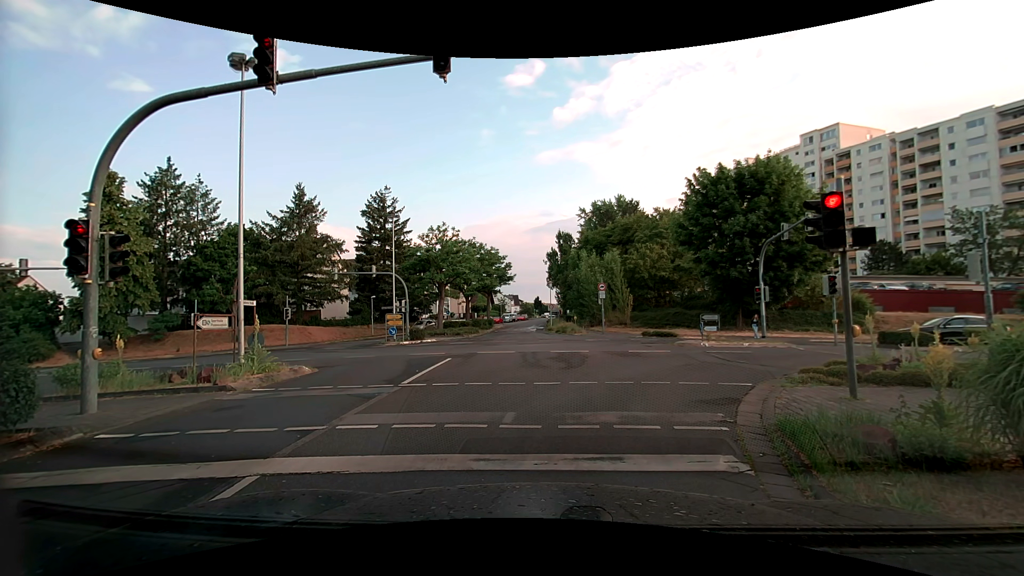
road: tertiary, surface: asphalt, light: Day
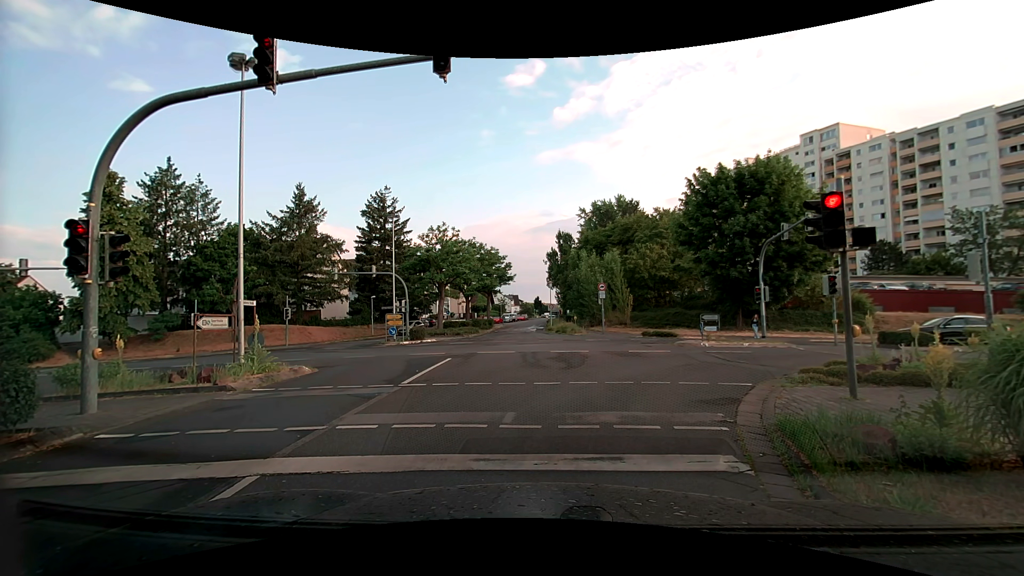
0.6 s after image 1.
(0.0, 0.0) m; 0°
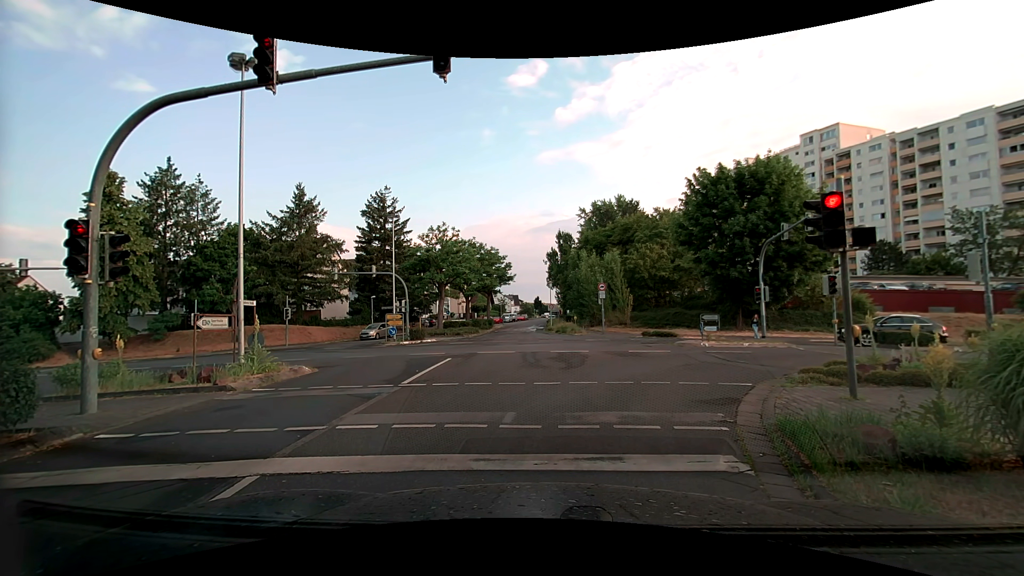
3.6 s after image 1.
(0.0, 0.0) m; 0°
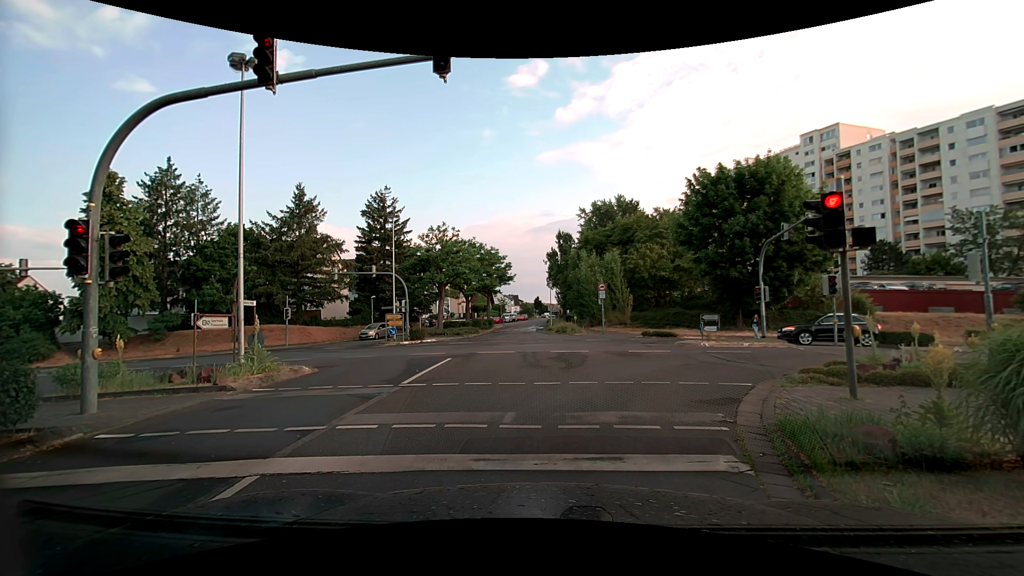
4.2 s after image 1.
(0.0, 0.0) m; 0°
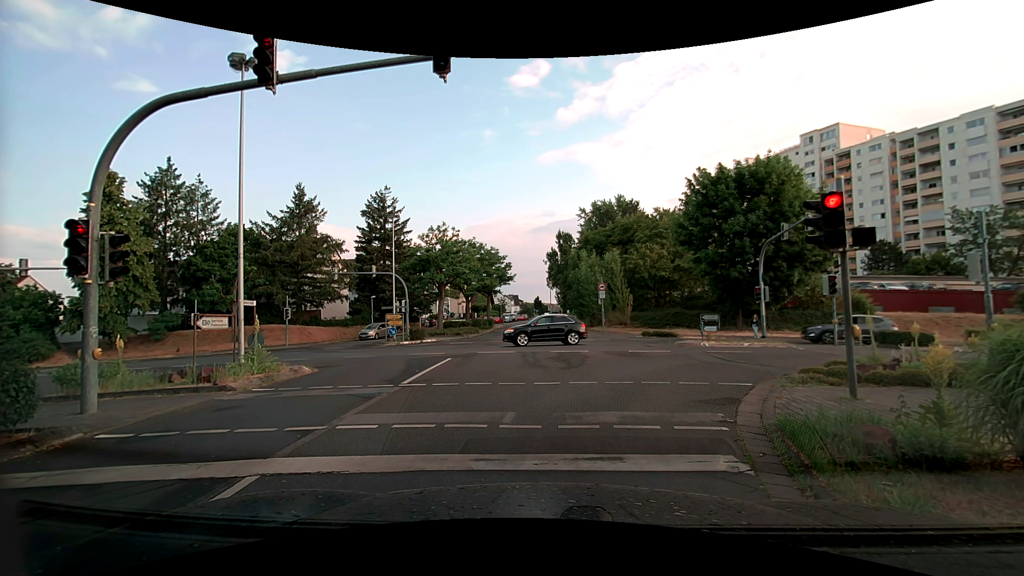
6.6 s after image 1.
(0.0, 0.0) m; 0°
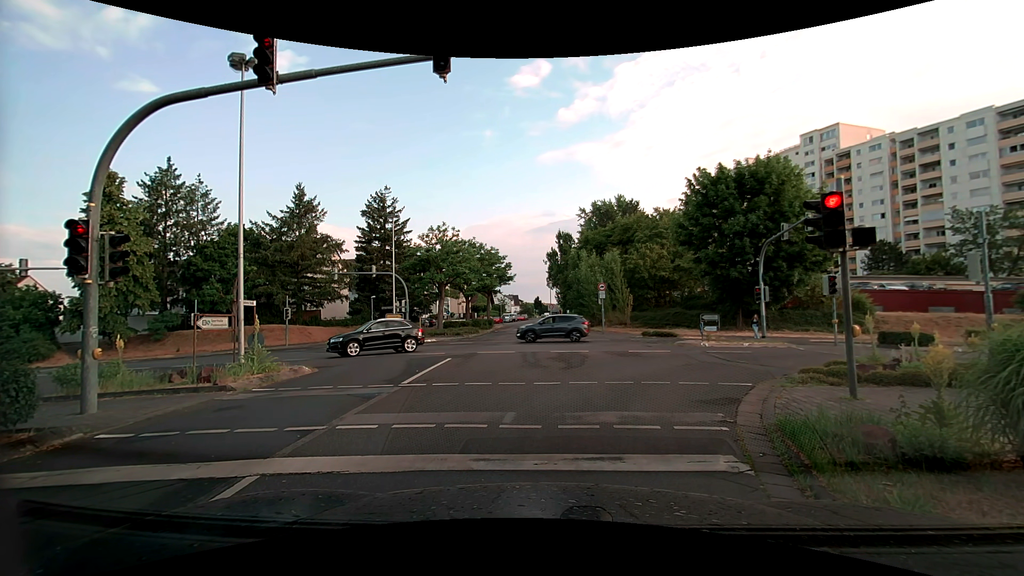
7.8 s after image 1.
(0.0, 0.0) m; 0°
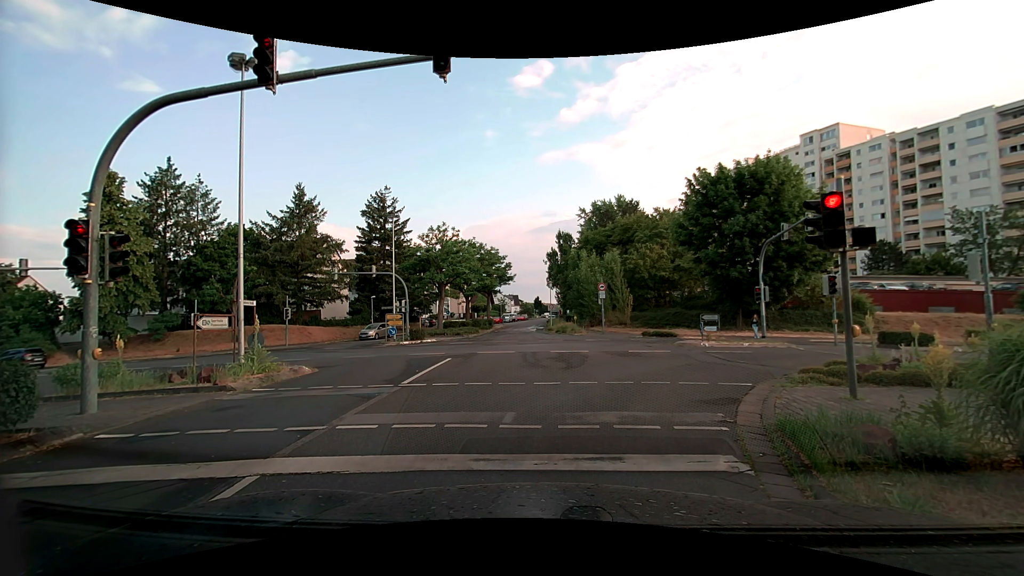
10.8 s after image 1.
(0.0, 0.0) m; 0°
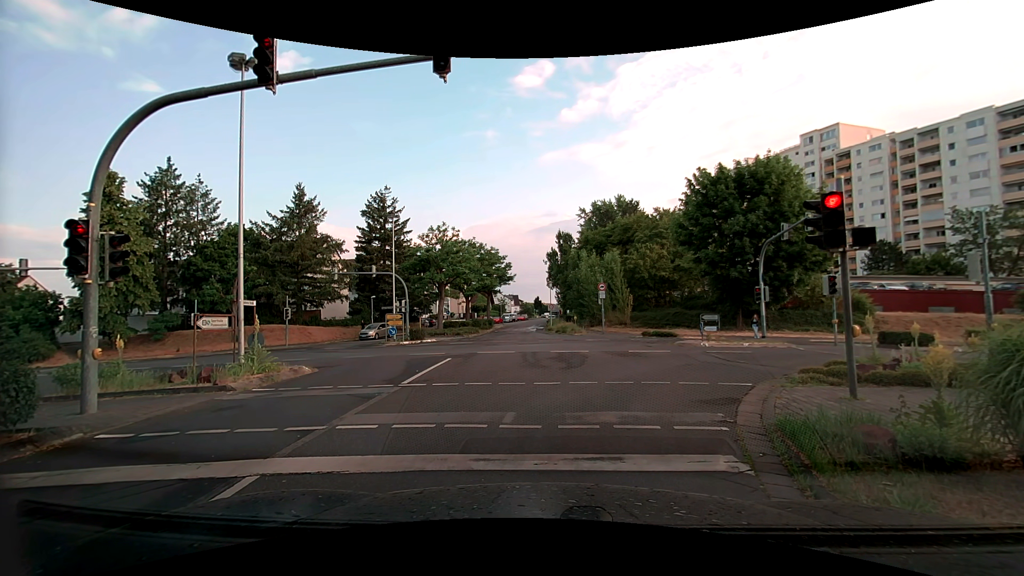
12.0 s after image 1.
(0.0, 0.0) m; 0°
(0, +10) (+5, +19) (+14, +23) (+24, +22) (+34, +22) (+44, +22) (+54, +21) (+64, +21) (+74, +21) (+84, +21) m
